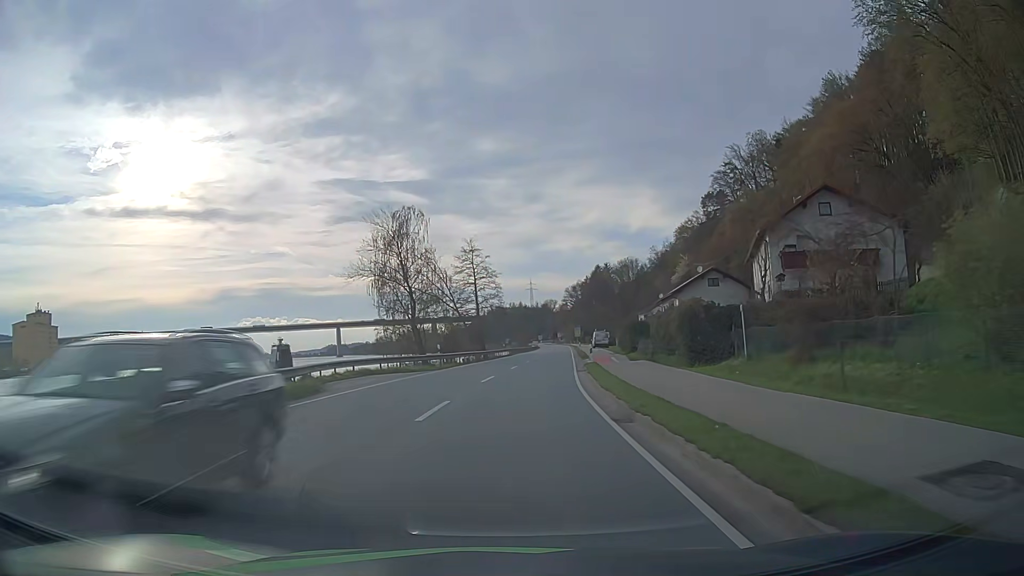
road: primary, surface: asphalt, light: Day
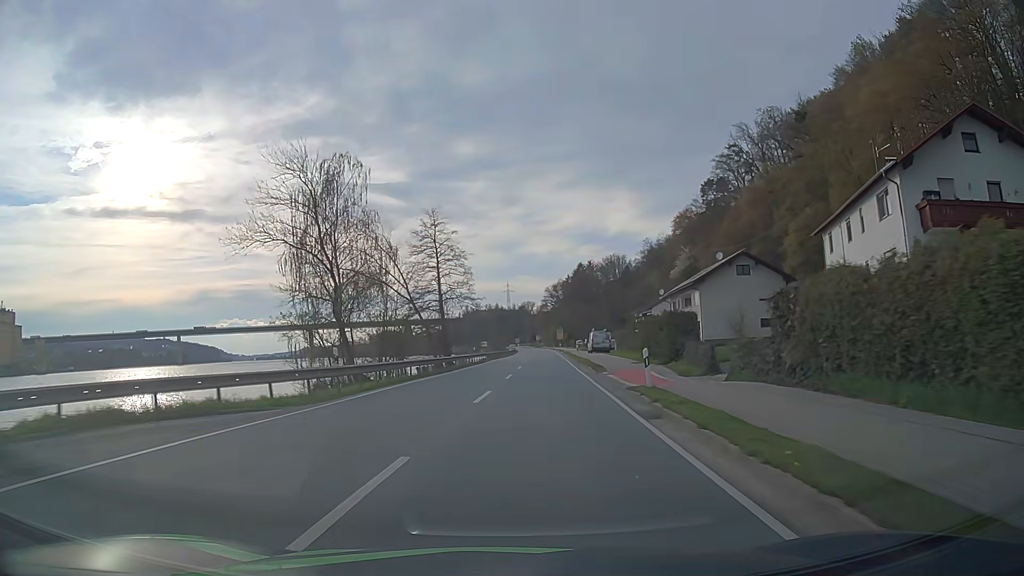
(+0.3, +19.8) m; +2°
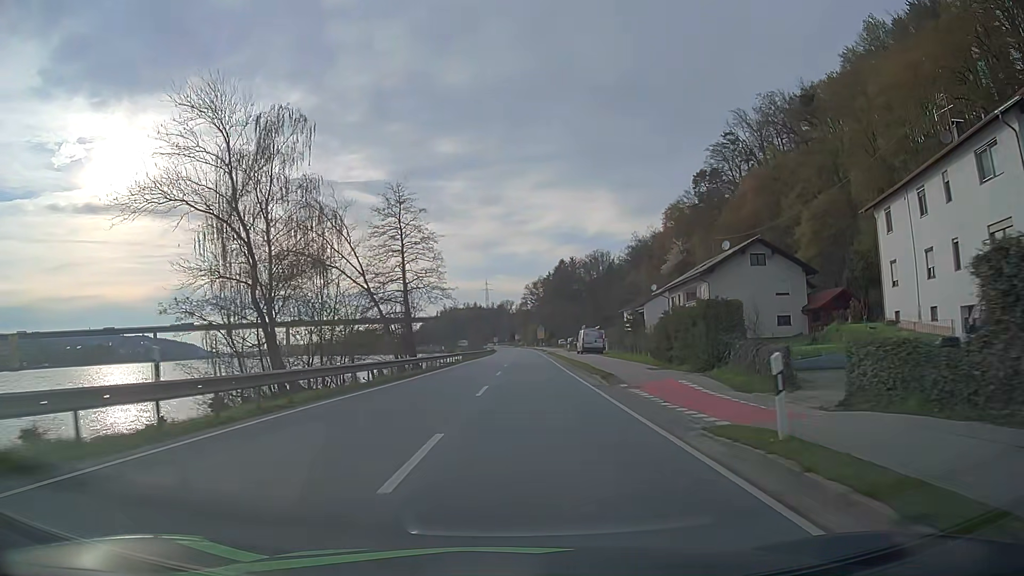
(+0.1, +9.9) m; +2°
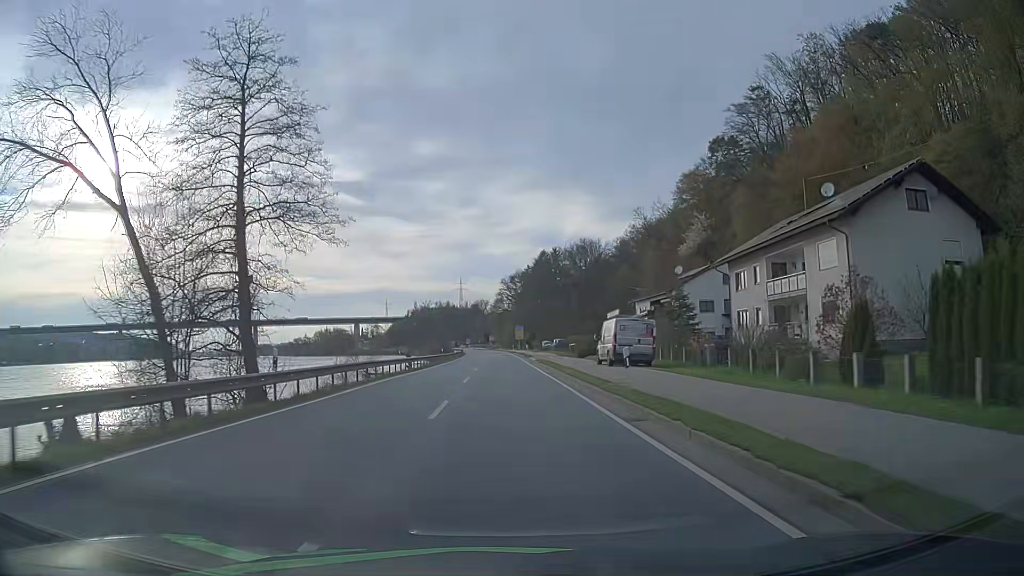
(+0.8, +29.6) m; +2°
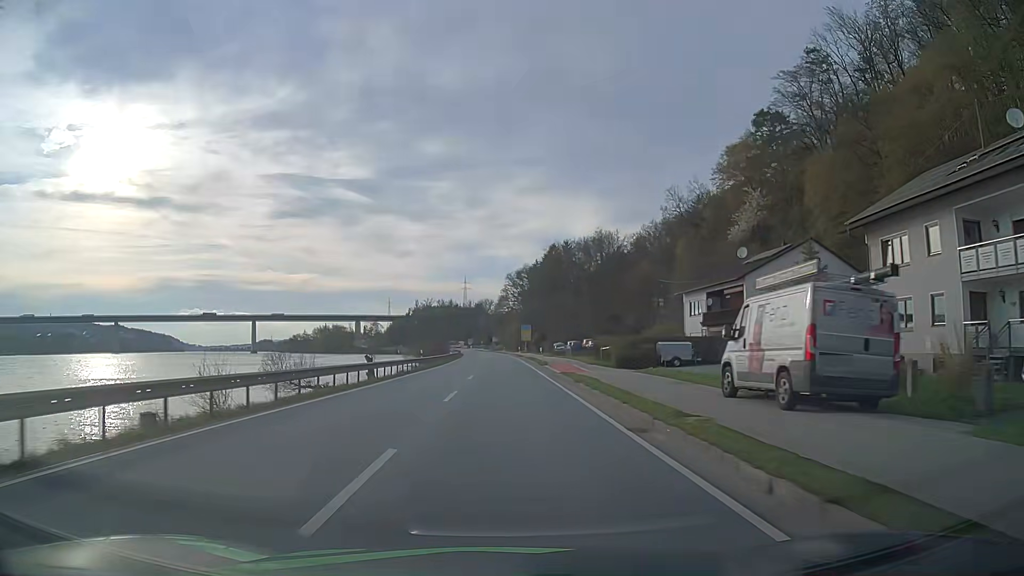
(-0.1, +19.8) m; -1°
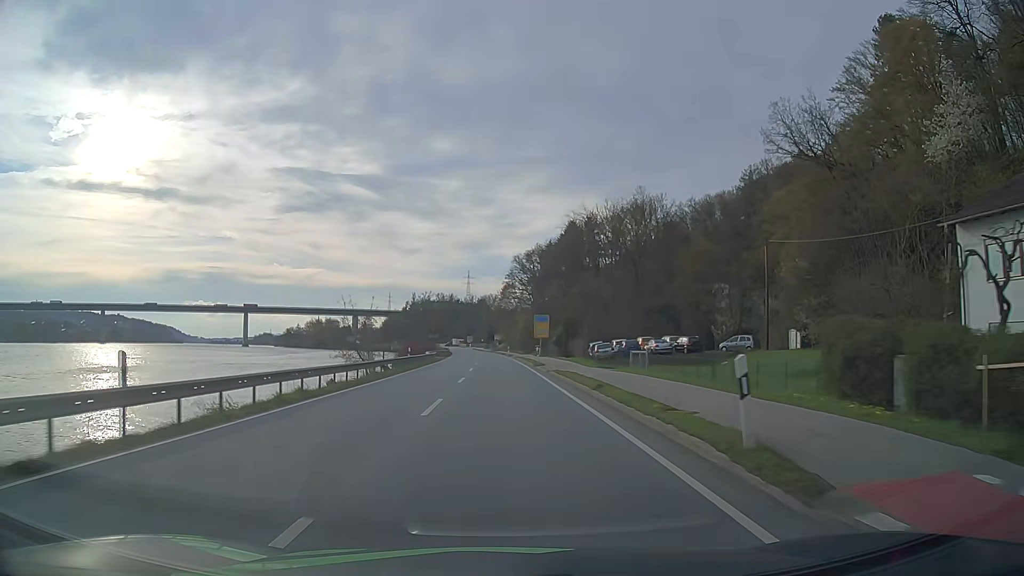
(0.0, +39.6) m; 0°
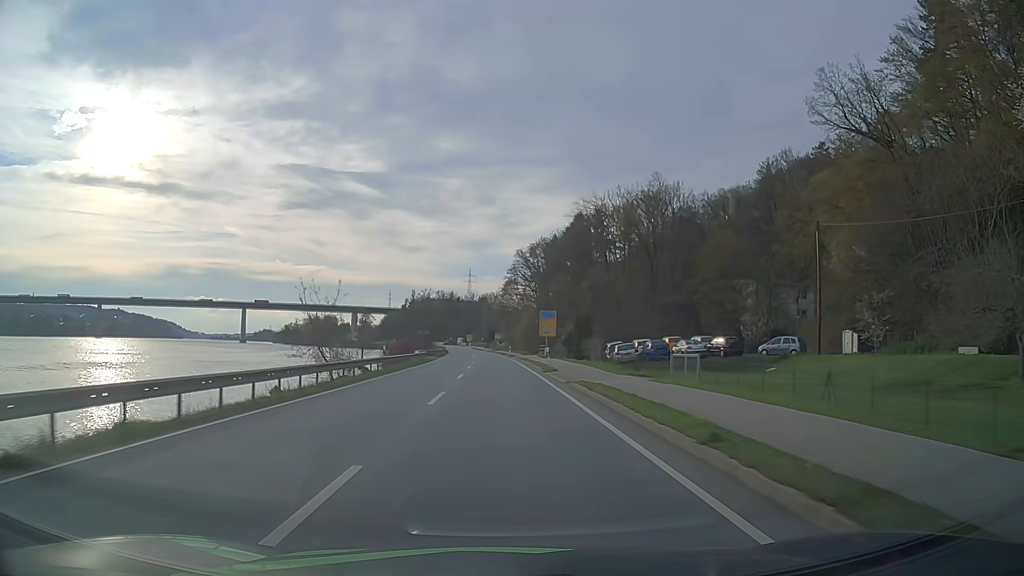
(0.0, +9.9) m; 0°
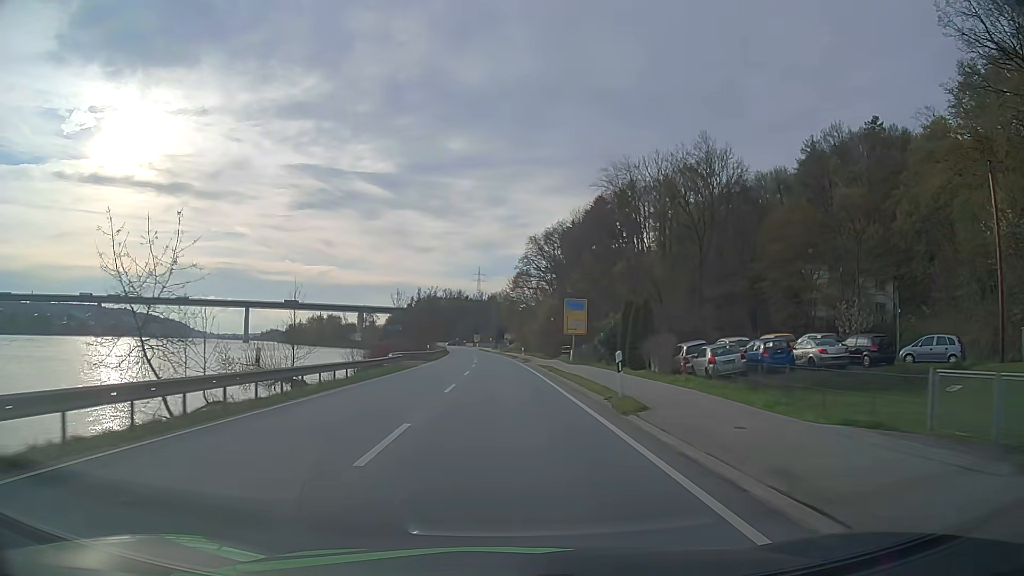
(-0.2, +19.8) m; -1°
(0, +10) (0, +20) (0, +30) (0, +40) (-1, +50) (-1, +60) (-1, +70) (-2, +80) (-3, +90) (-3, +100) m
